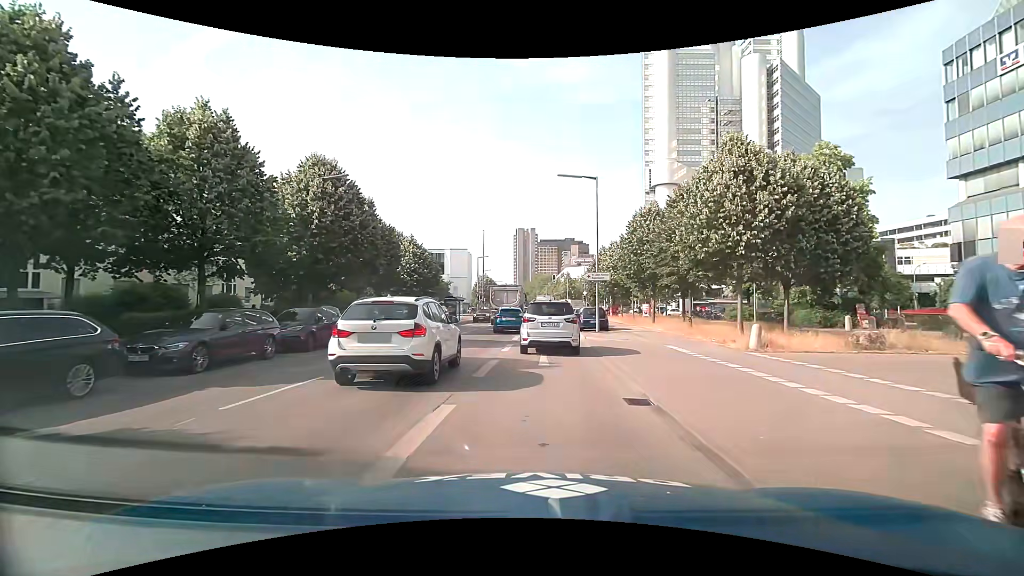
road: secondary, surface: asphalt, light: Day
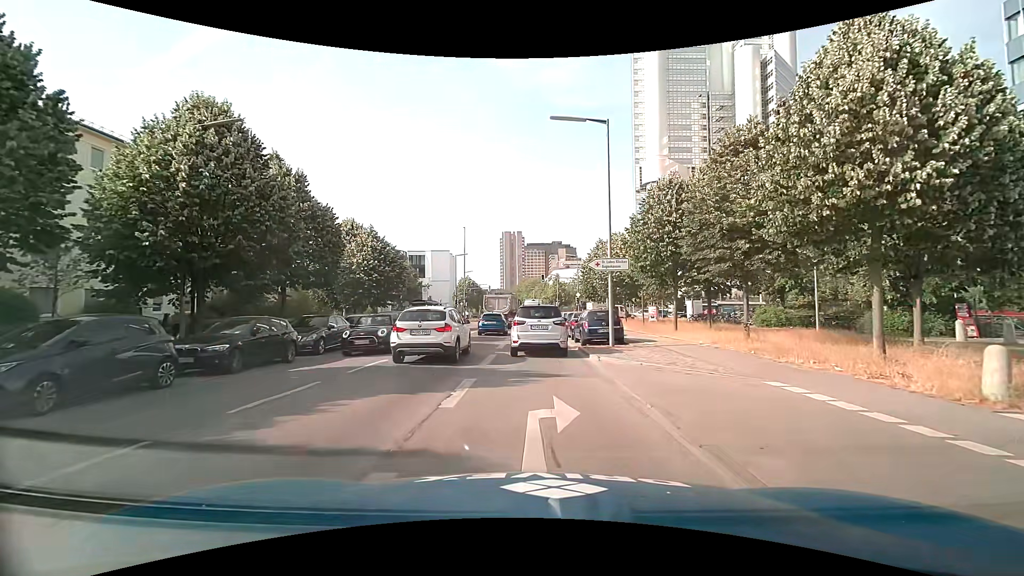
(+0.2, +8.7) m; +2°
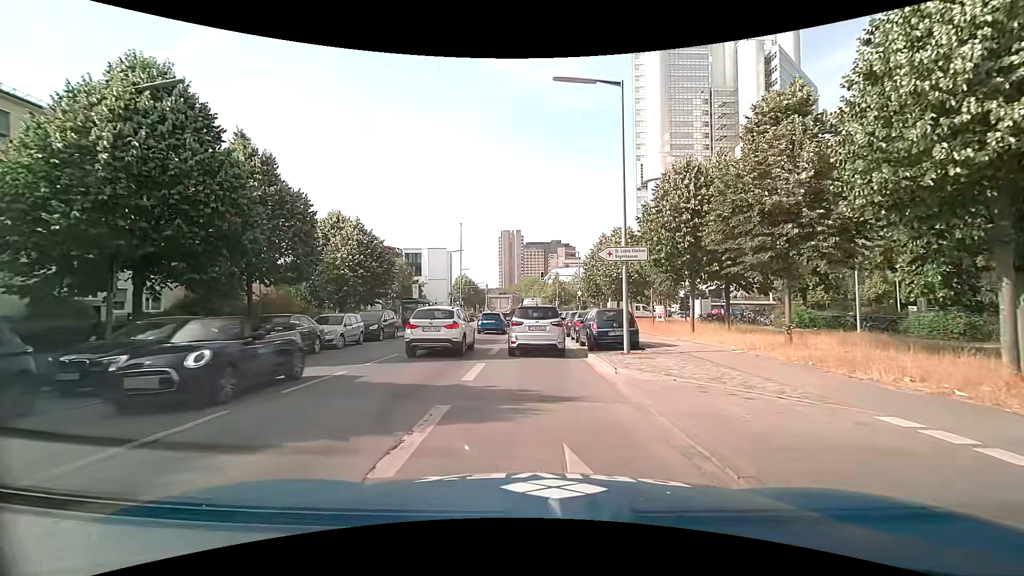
(0.0, +3.1) m; 0°
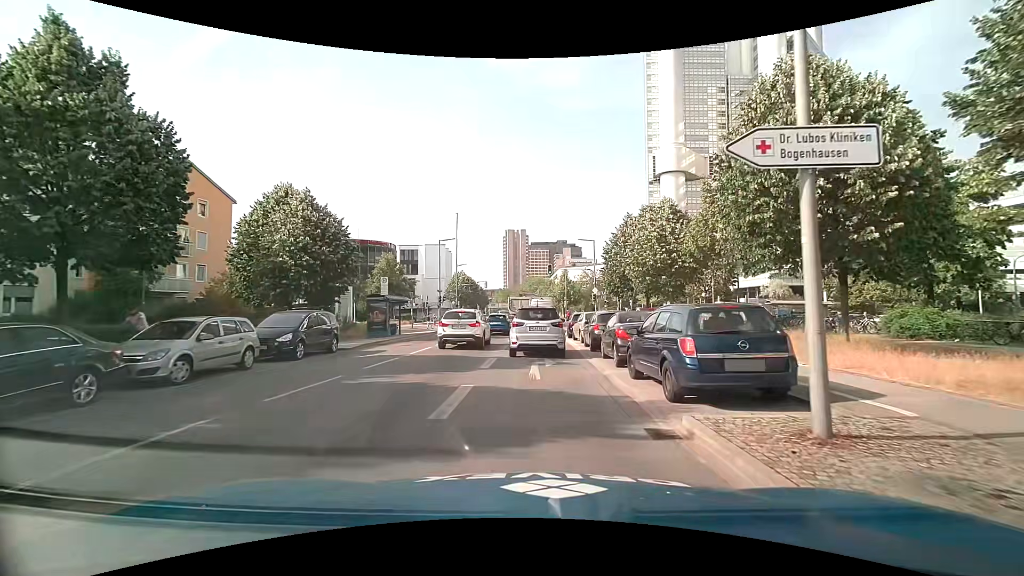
(-0.1, +9.8) m; 0°
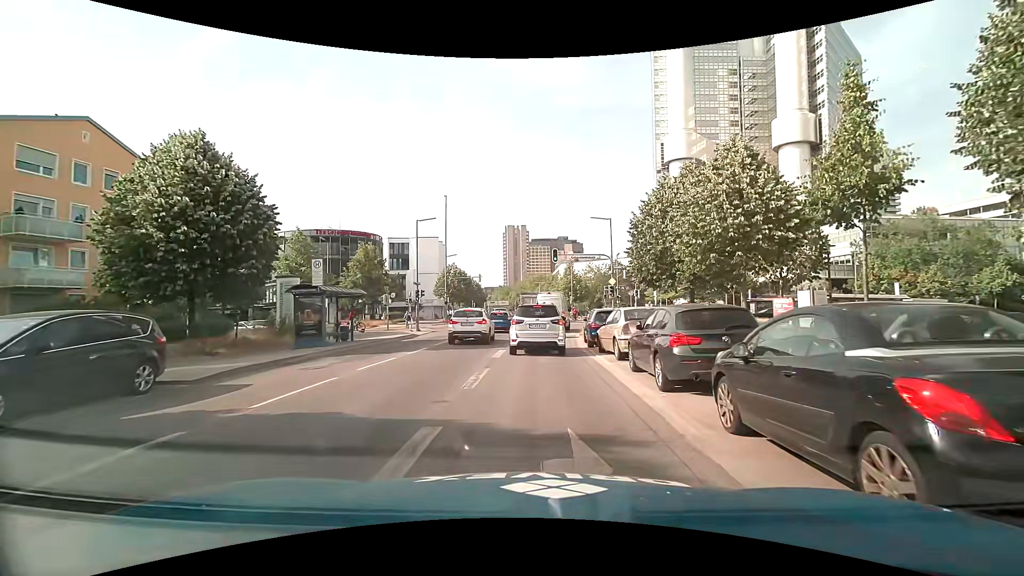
(-0.1, +9.6) m; -1°
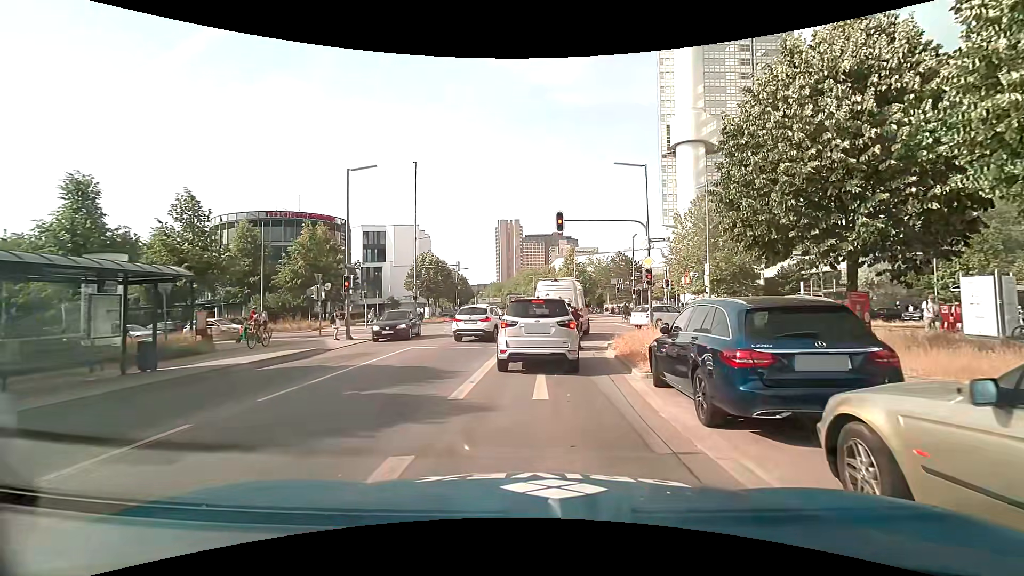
(+0.2, +13.1) m; +1°
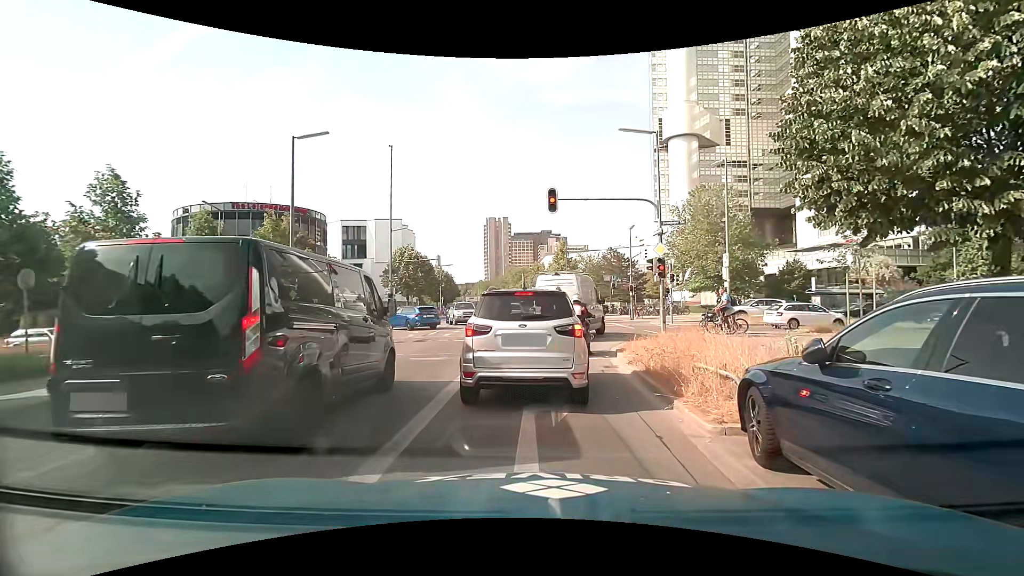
(+0.1, +4.3) m; +2°
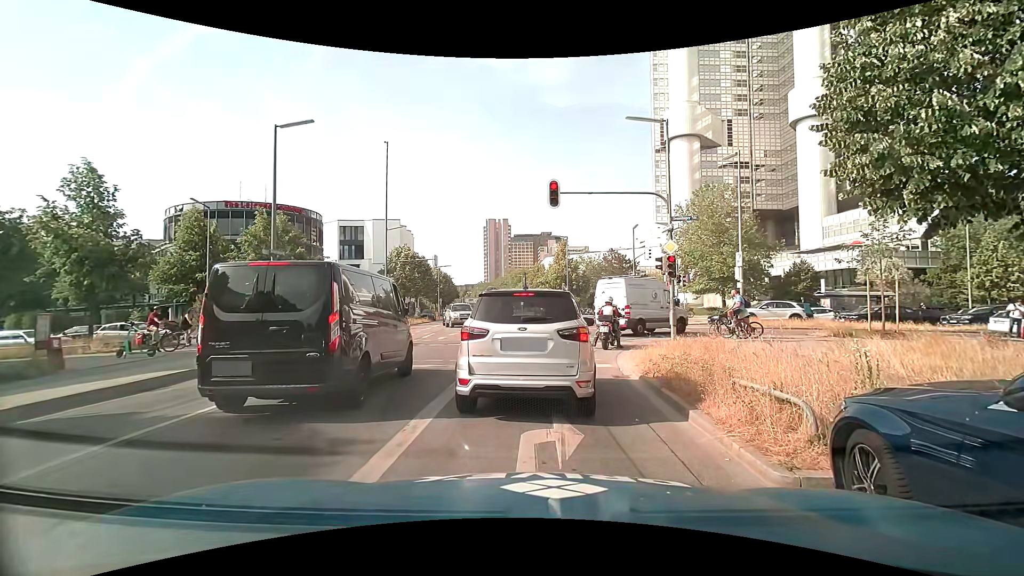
(0.0, +1.4) m; -2°
